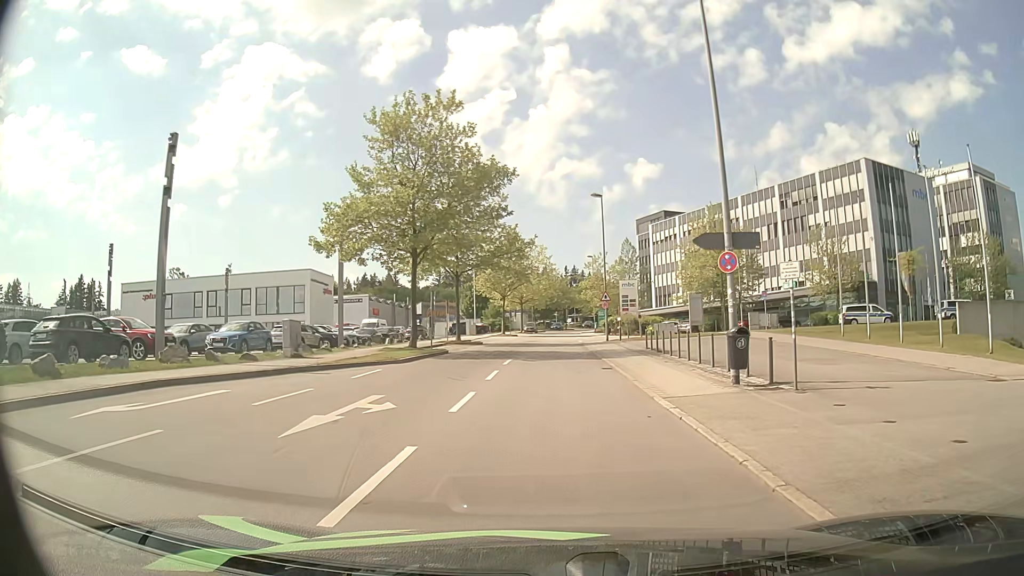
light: Day
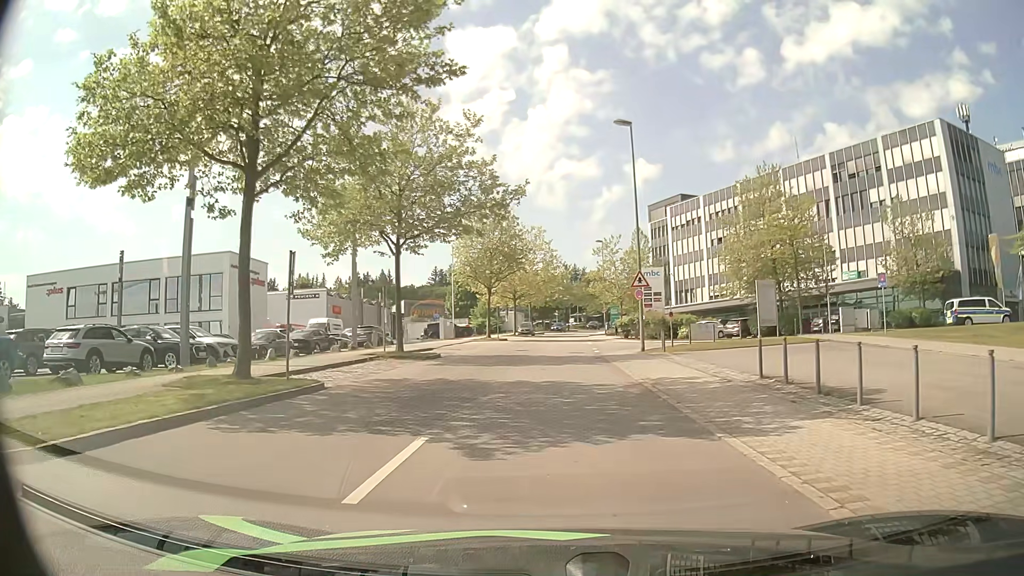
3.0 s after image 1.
(0.0, +17.5) m; 0°
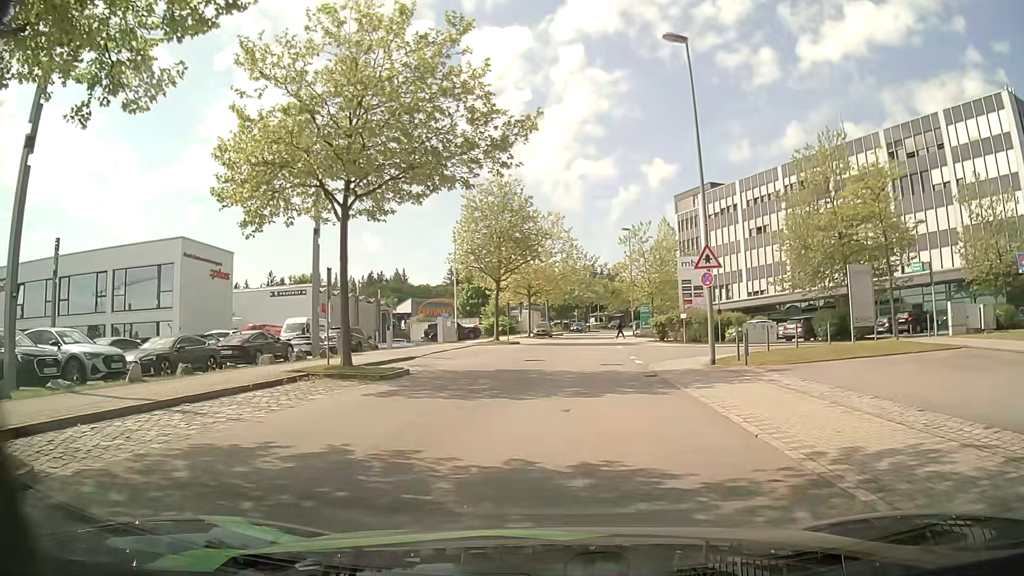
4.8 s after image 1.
(-0.1, +9.4) m; -1°
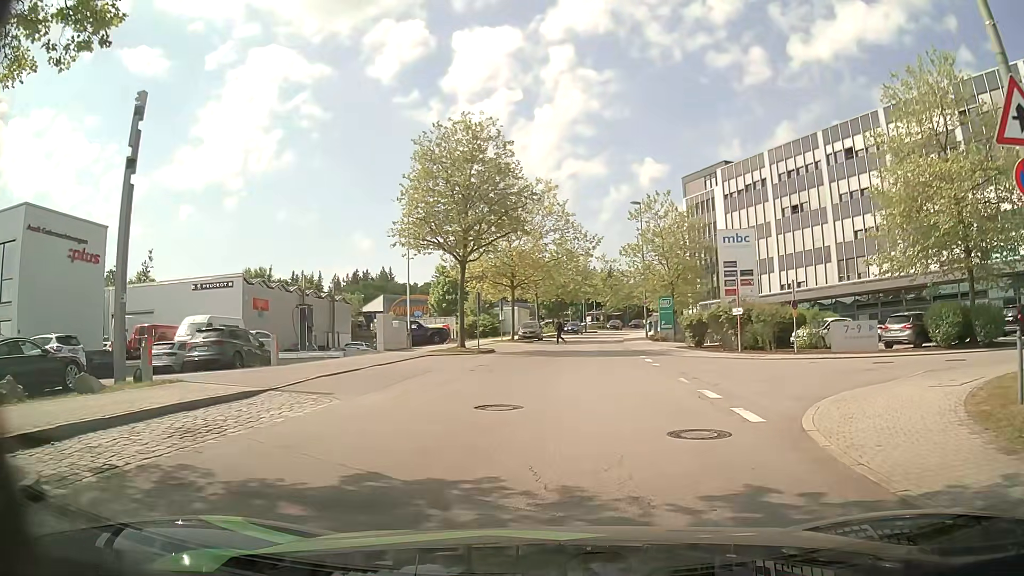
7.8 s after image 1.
(+0.1, +14.2) m; 0°
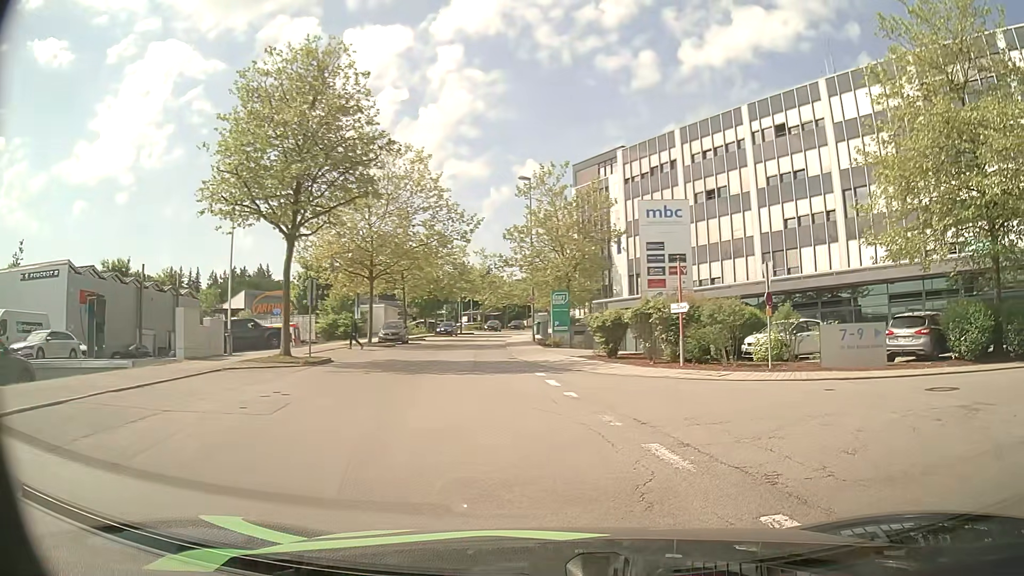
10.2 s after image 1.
(+0.3, +9.1) m; +9°
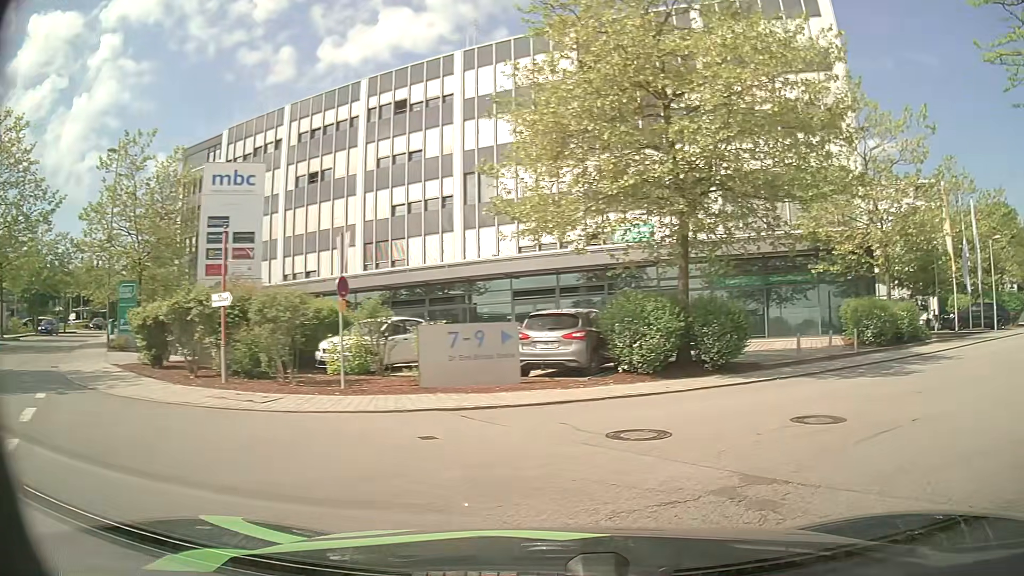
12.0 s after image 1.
(+1.6, +5.7) m; +33°
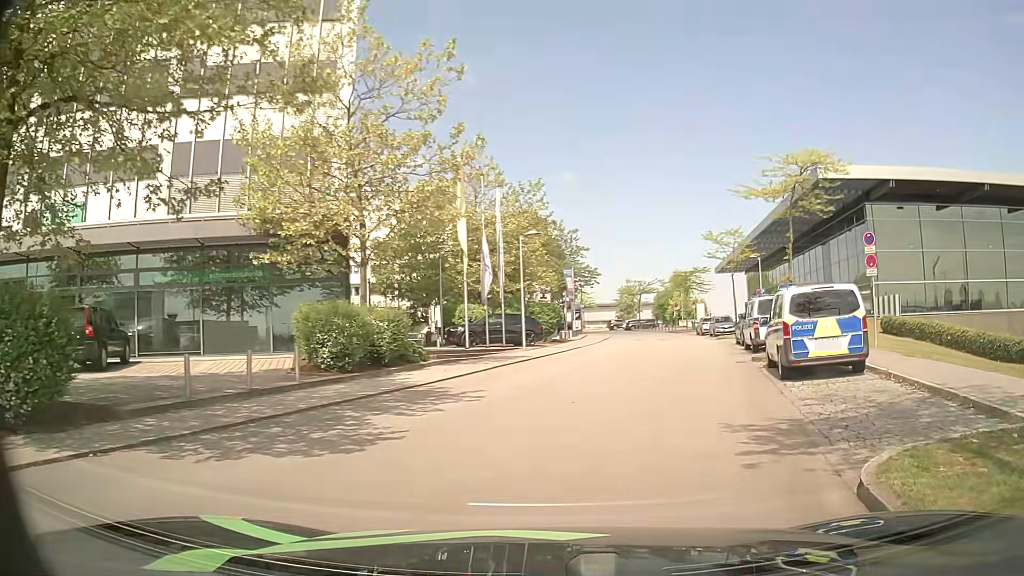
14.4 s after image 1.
(+3.4, +7.4) m; +44°
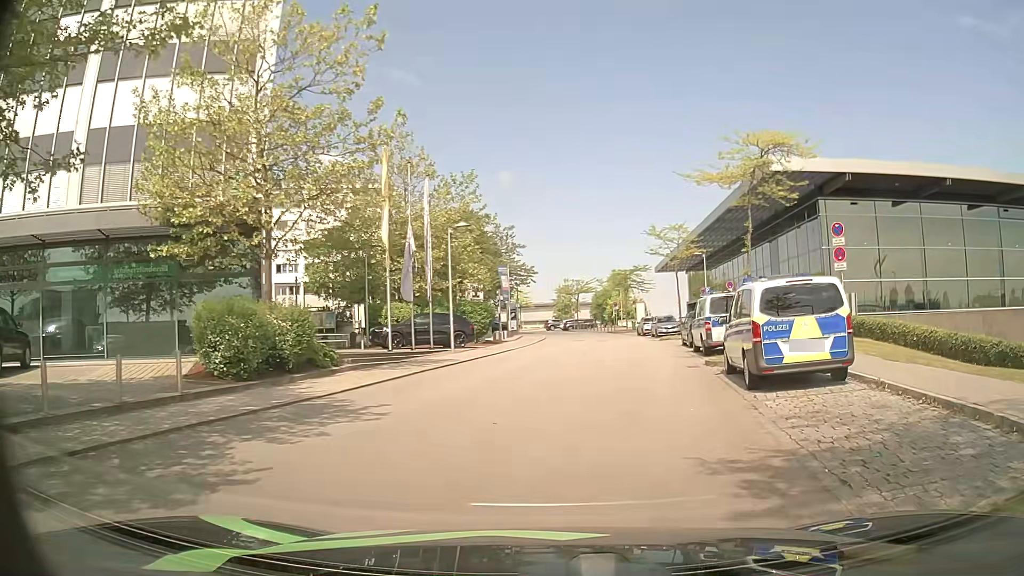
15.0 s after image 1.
(+0.1, +2.3) m; +6°
(+1, +10) (+2, +20) (+3, +30) (+4, +40) (+4, +50) (+4, +60) (+3, +70) (+2, +80) (0, +89) (-3, +99) m
